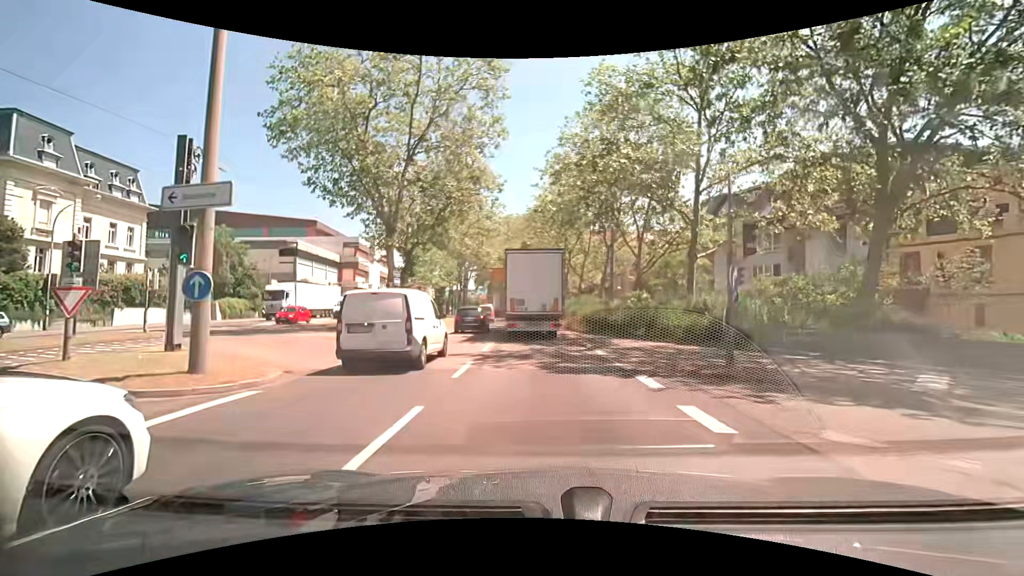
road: primary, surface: asphalt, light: Day
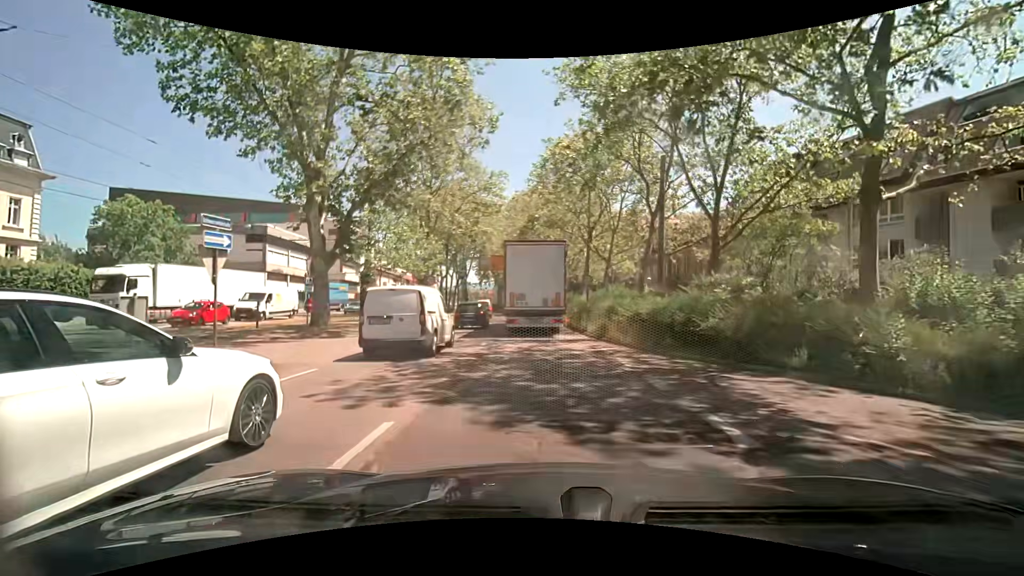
(-0.3, +13.1) m; -2°
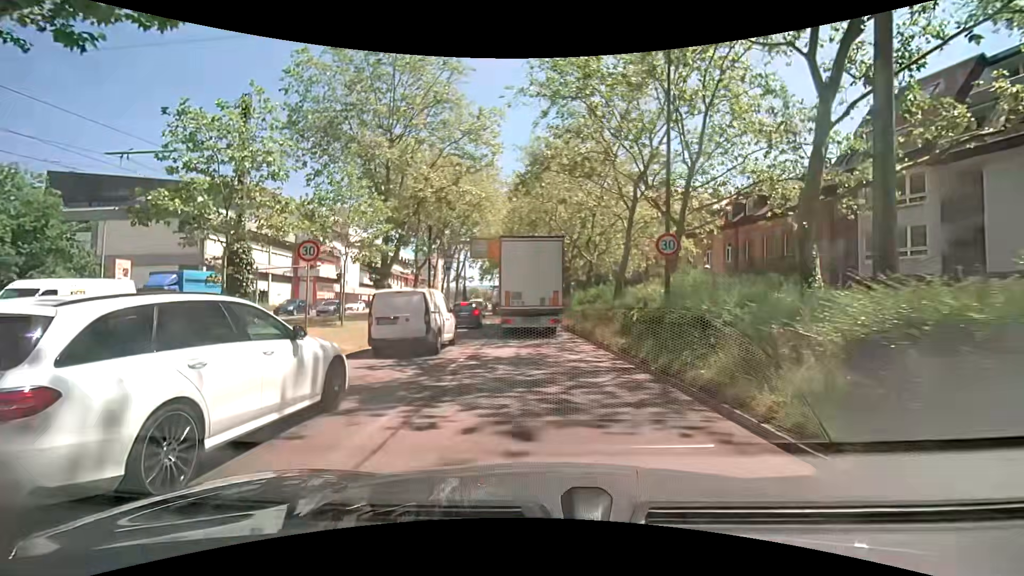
(-0.1, +16.3) m; 0°
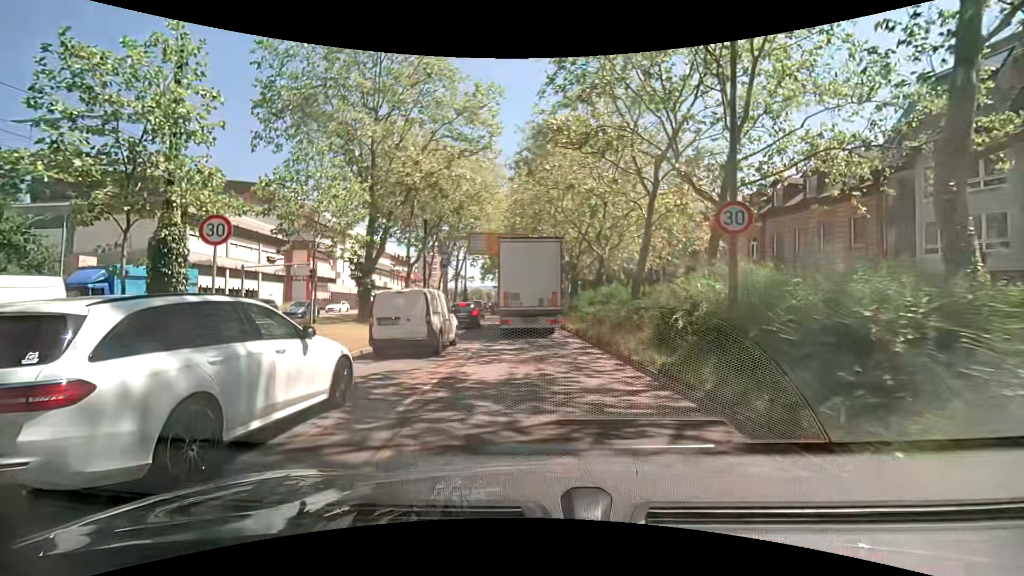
(-0.1, +3.9) m; 0°
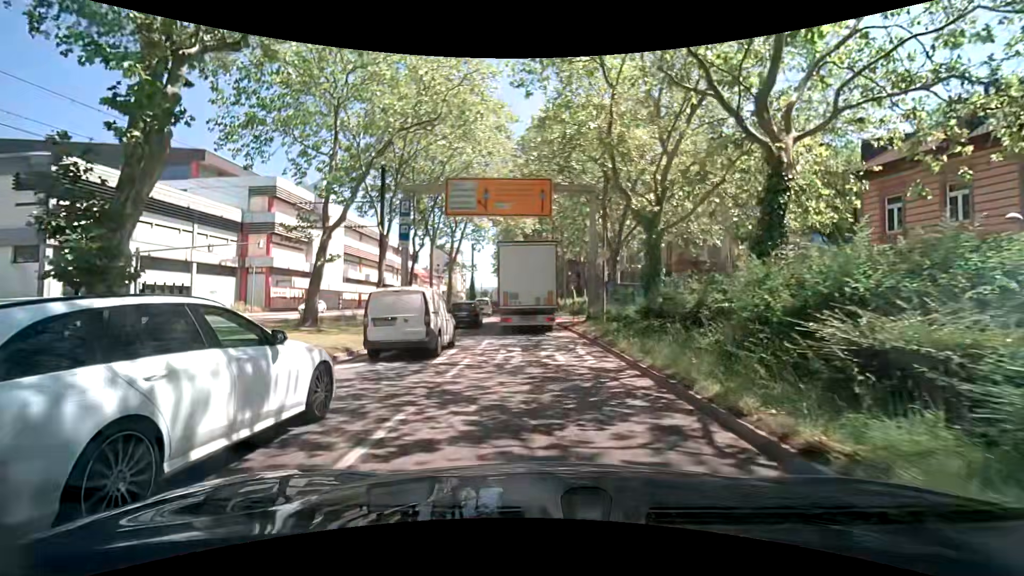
(-0.8, +19.2) m; -4°
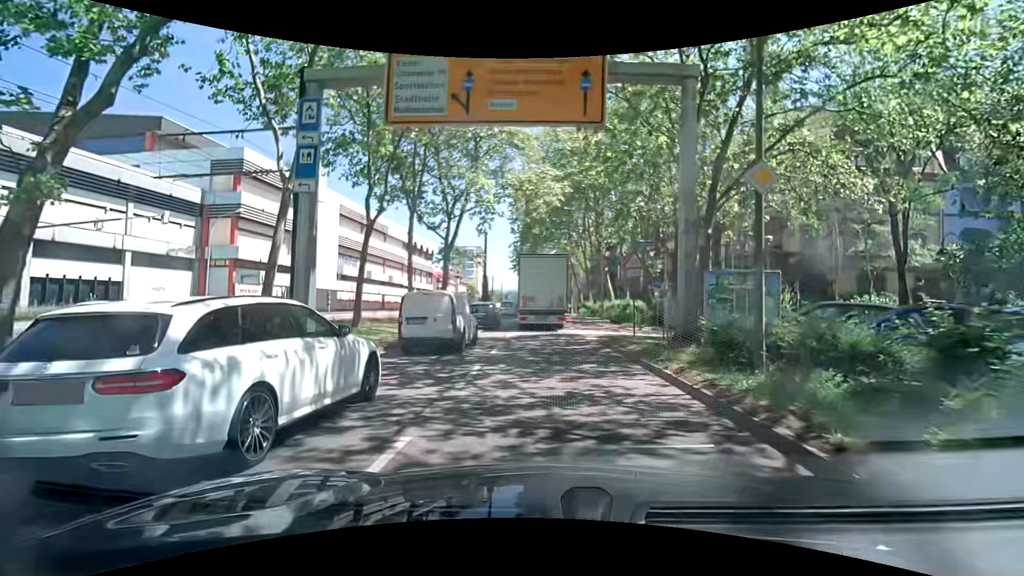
(-0.4, +13.0) m; -3°
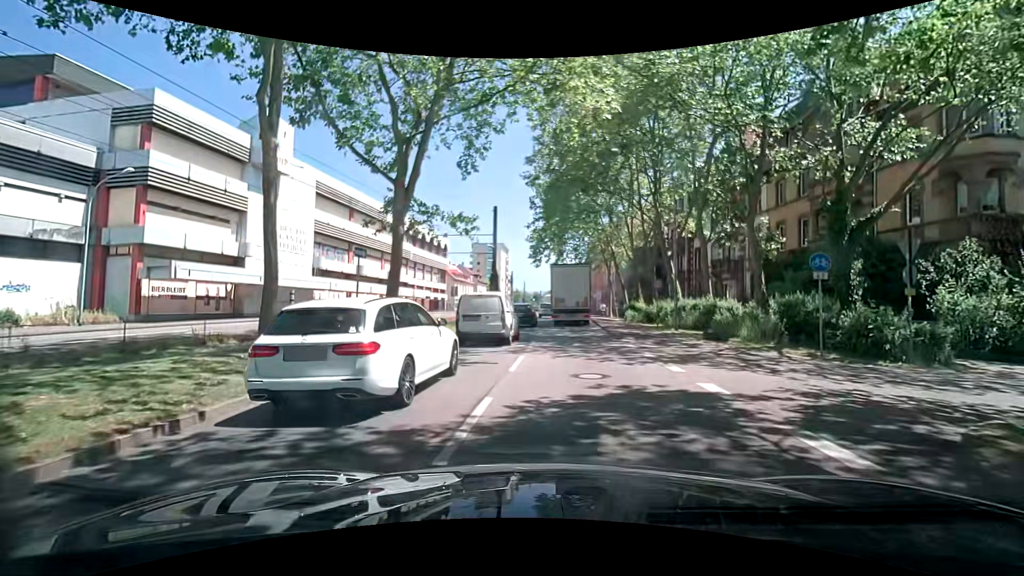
(-0.2, +15.9) m; -2°
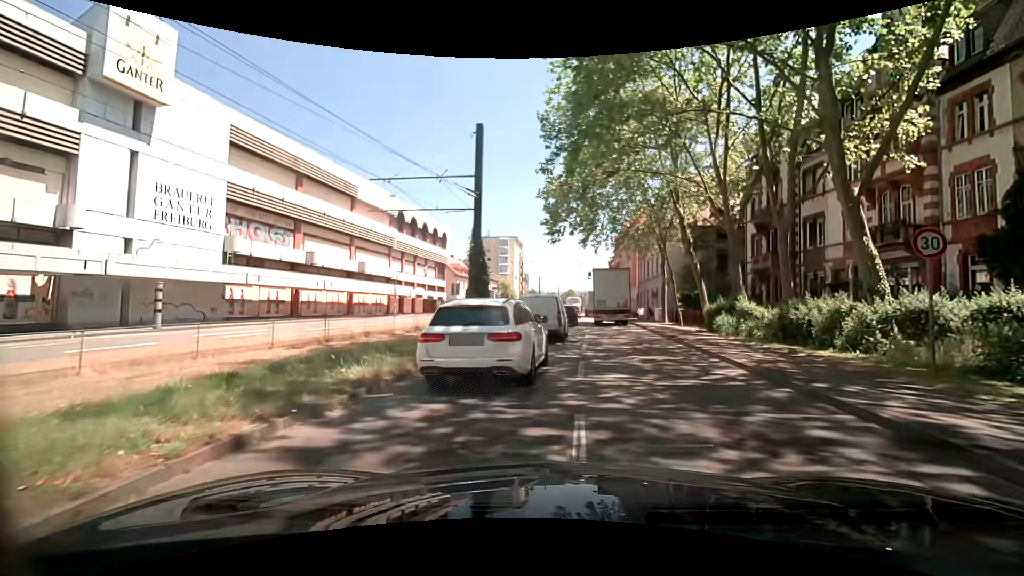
(-0.2, +19.2) m; -3°
(0, +10) (+1, +20) (+2, +30) (+3, +40) (+4, +50) (+5, +60) (+6, +70) (+6, +80) (+7, +90) (+8, +100) m
